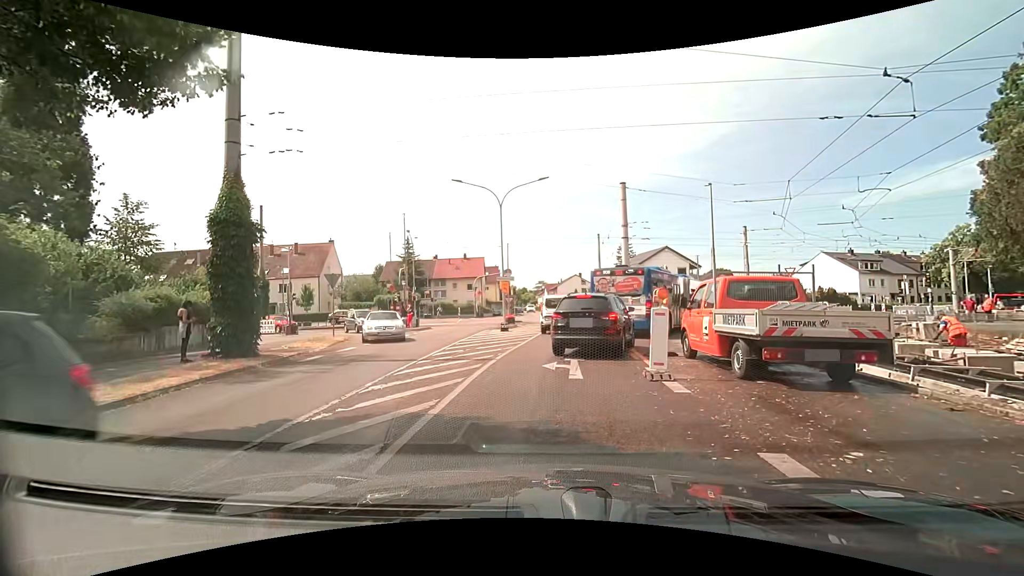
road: residential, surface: asphalt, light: Day
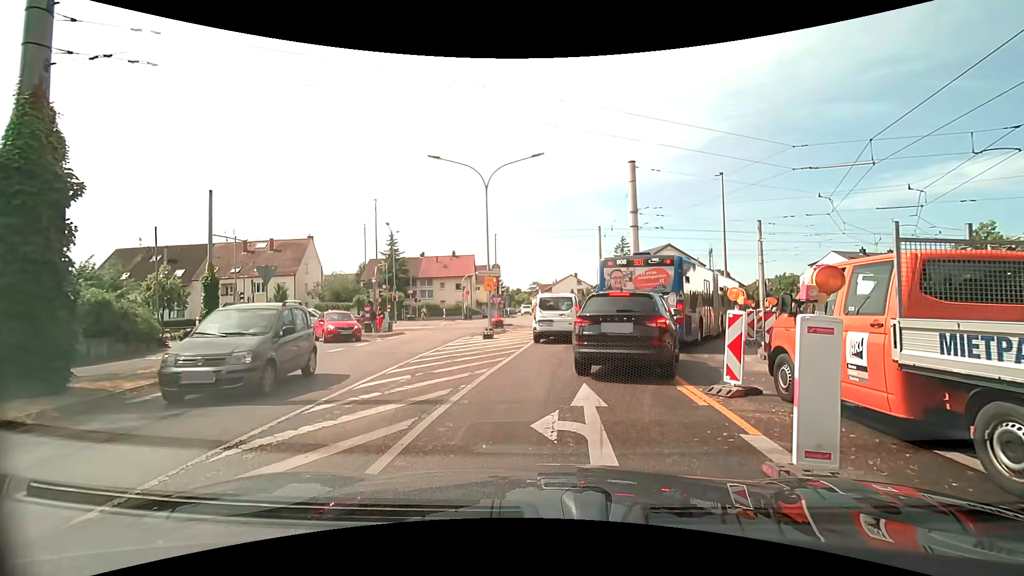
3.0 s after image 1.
(-0.1, +5.2) m; -2°
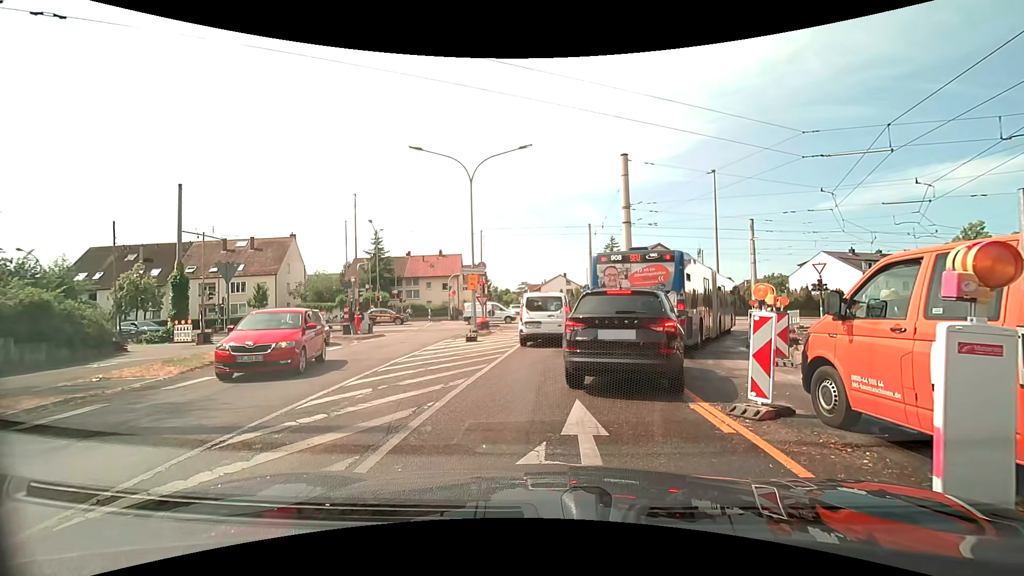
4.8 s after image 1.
(0.0, +1.4) m; 0°
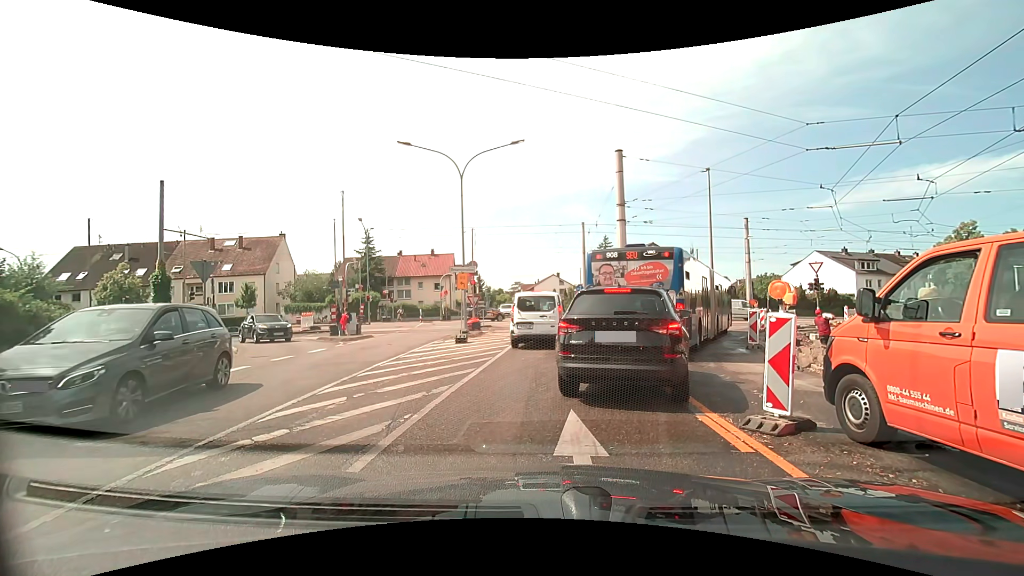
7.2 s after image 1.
(0.0, +0.7) m; 0°
